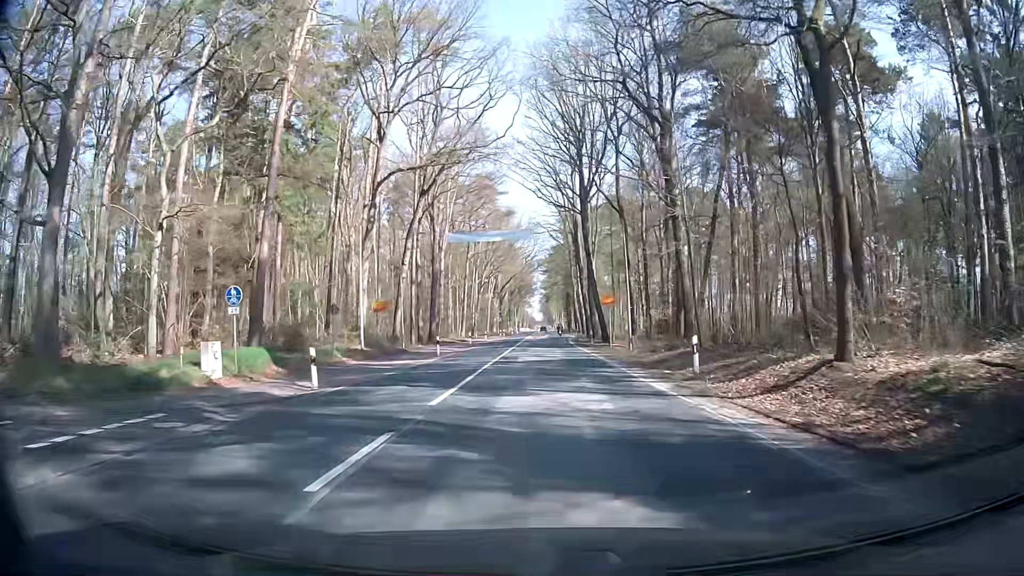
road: secondary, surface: asphalt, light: Day
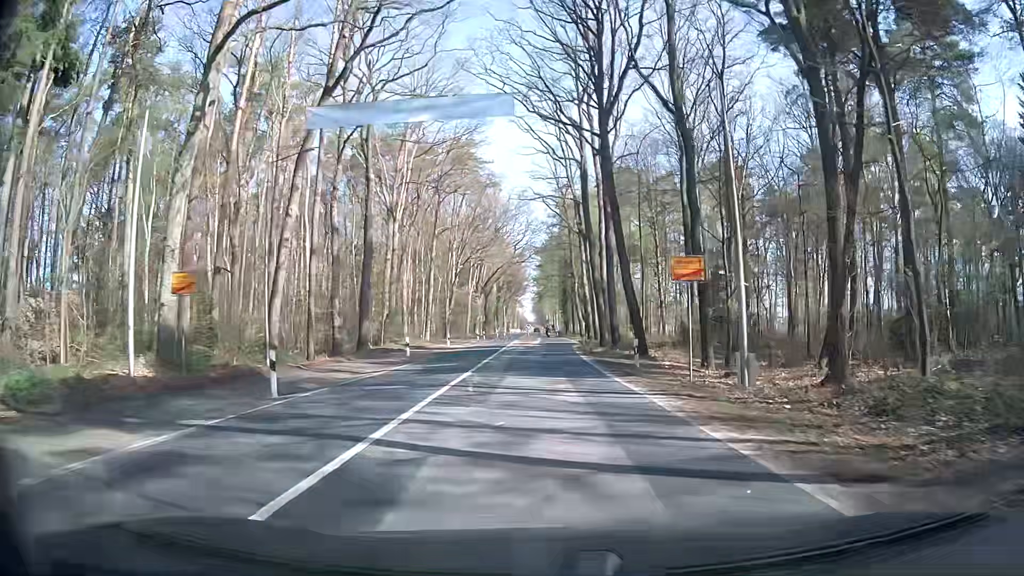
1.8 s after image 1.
(-0.2, +22.8) m; 0°
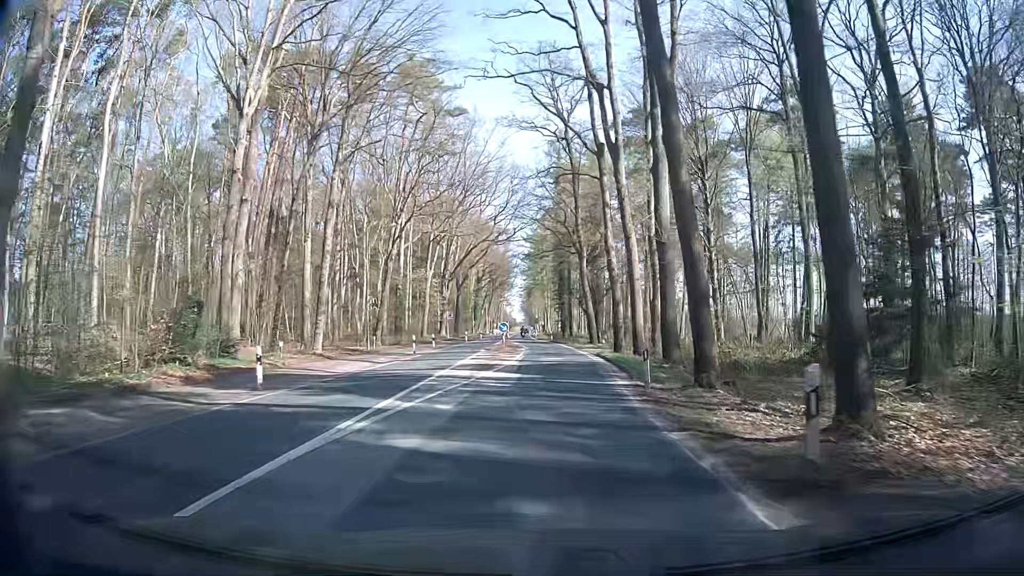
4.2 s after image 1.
(-0.1, +30.4) m; 0°
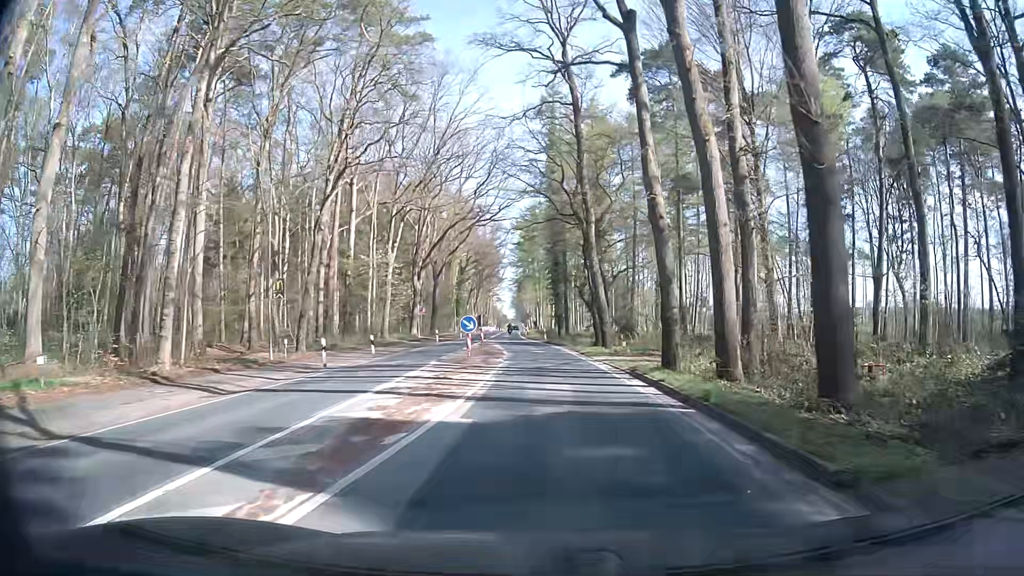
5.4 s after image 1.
(+0.2, +15.2) m; +1°
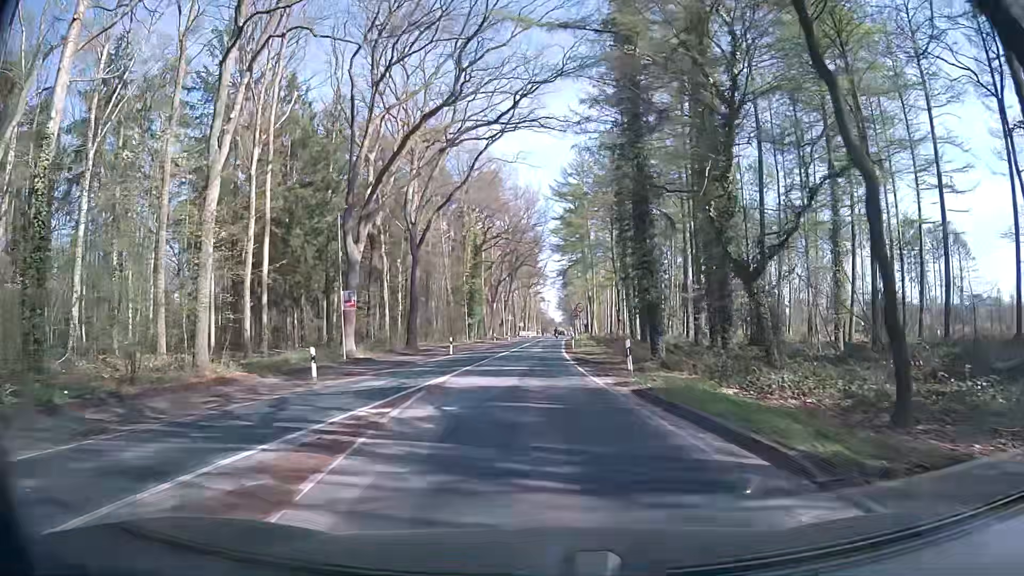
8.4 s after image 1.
(-0.6, +38.2) m; -4°
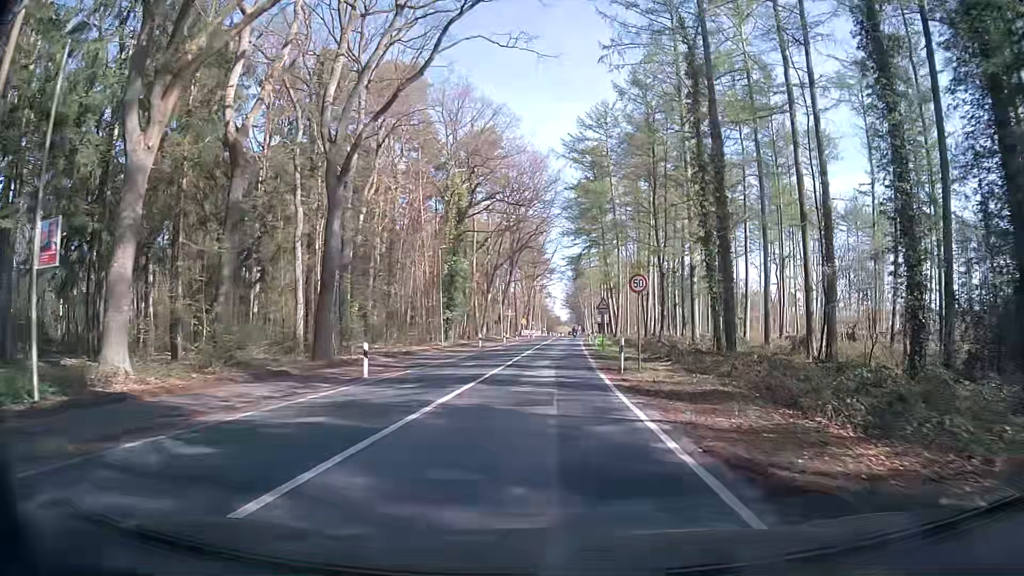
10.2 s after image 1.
(-0.2, +22.9) m; 0°
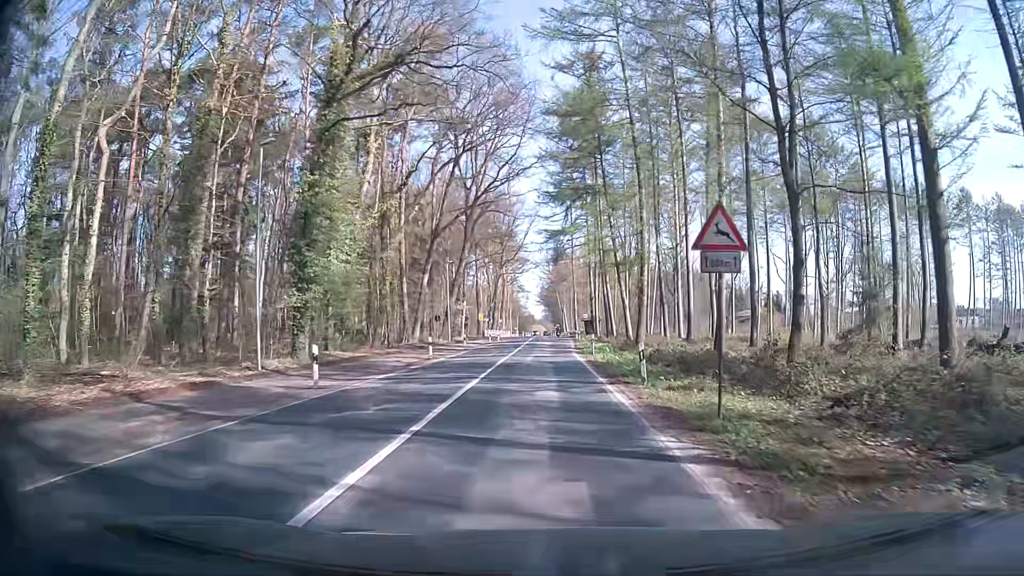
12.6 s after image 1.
(+0.4, +30.5) m; +2°
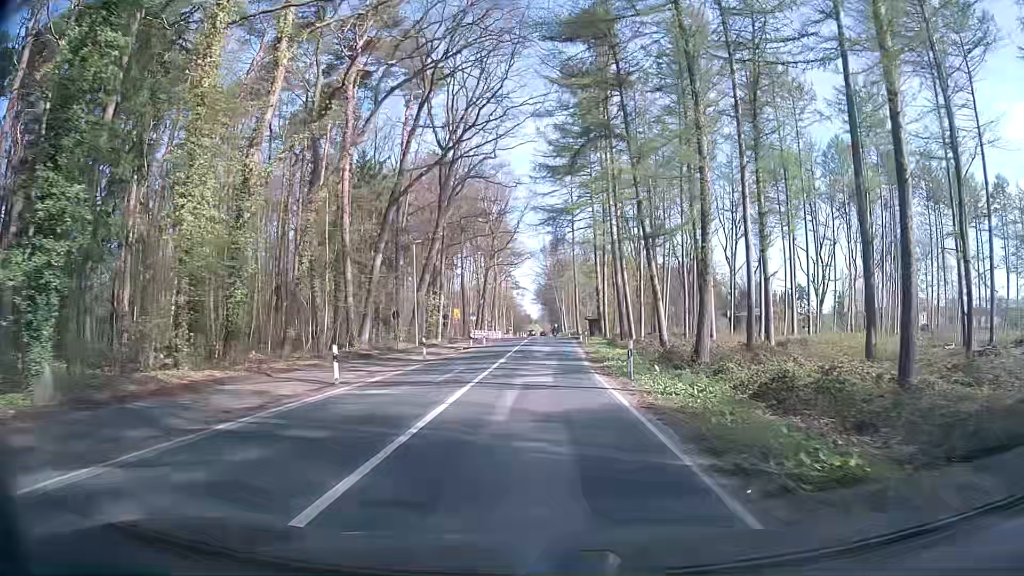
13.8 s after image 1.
(+0.1, +15.3) m; +1°
(0, +10) (0, +20) (0, +30) (0, +40) (0, +50) (0, +60) (0, +70) (0, +80) (0, +90) (+1, +100) m
